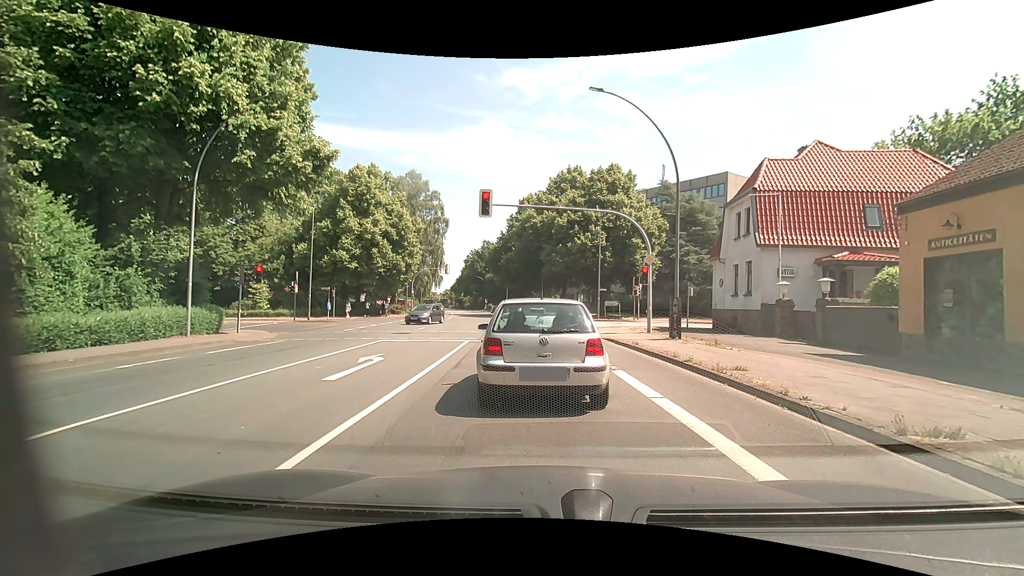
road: primary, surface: asphalt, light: Day
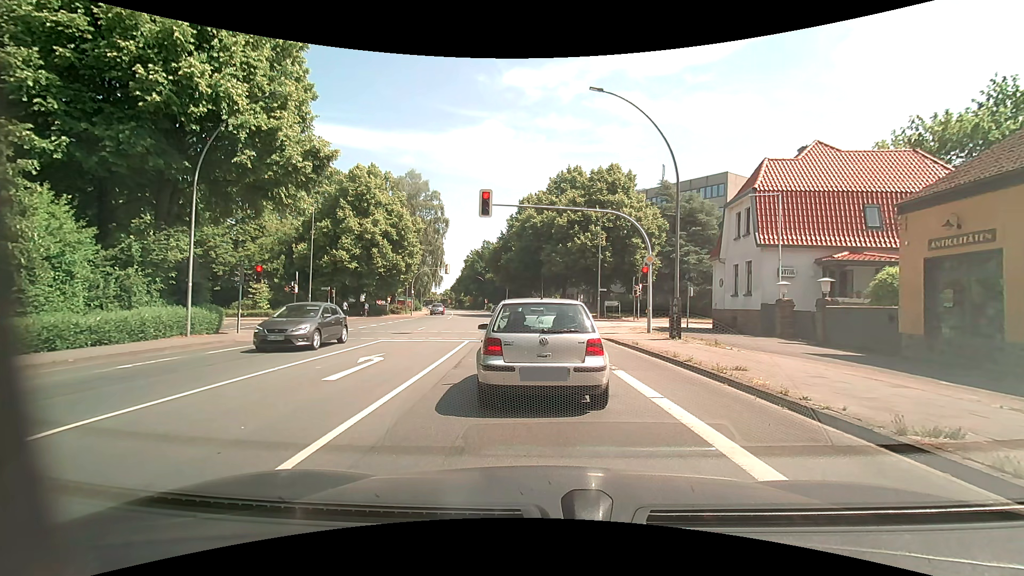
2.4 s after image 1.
(0.0, 0.0) m; 0°
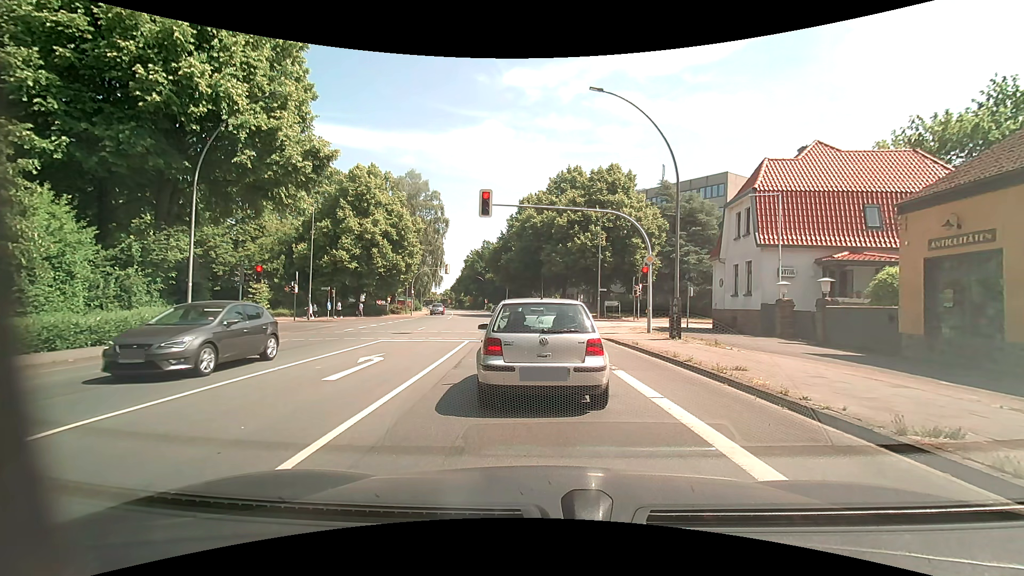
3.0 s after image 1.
(0.0, 0.0) m; 0°
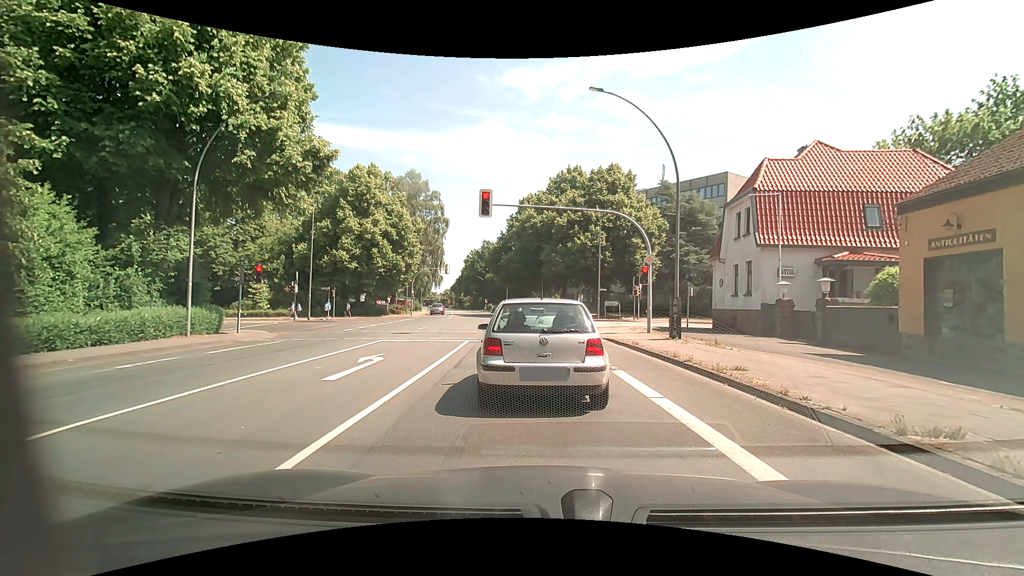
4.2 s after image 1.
(0.0, 0.0) m; 0°
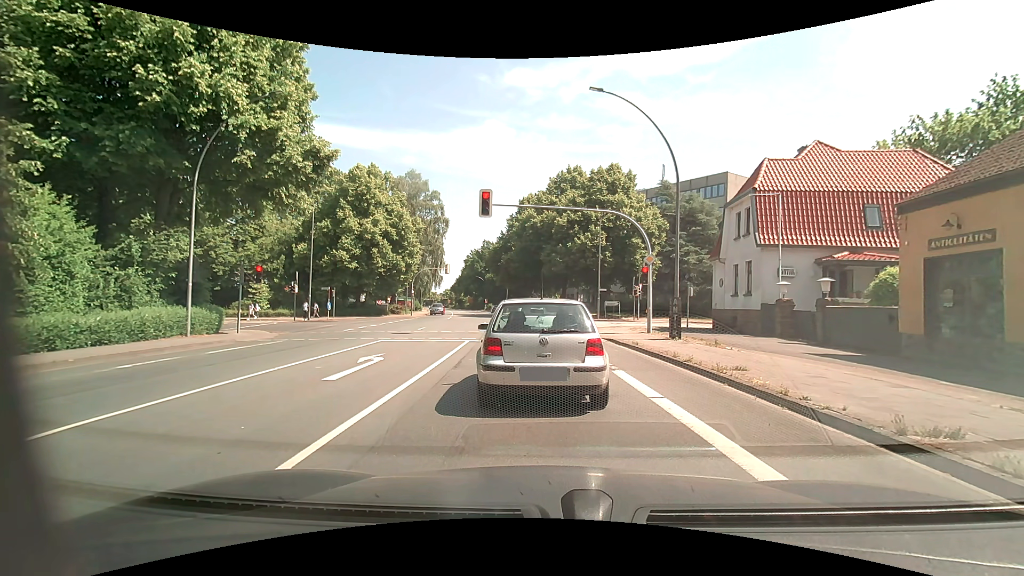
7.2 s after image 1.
(0.0, 0.0) m; 0°
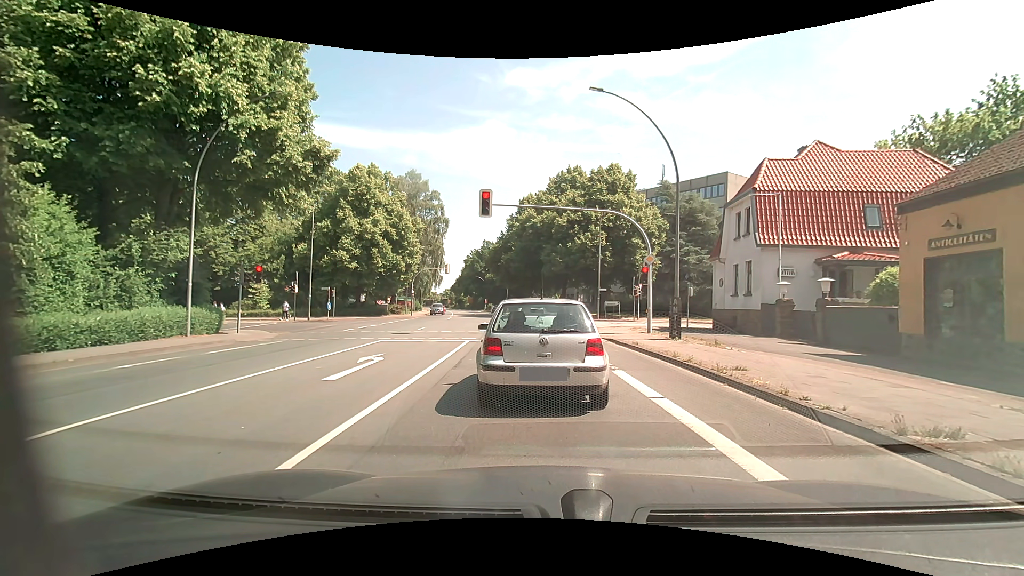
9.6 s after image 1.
(0.0, 0.0) m; 0°
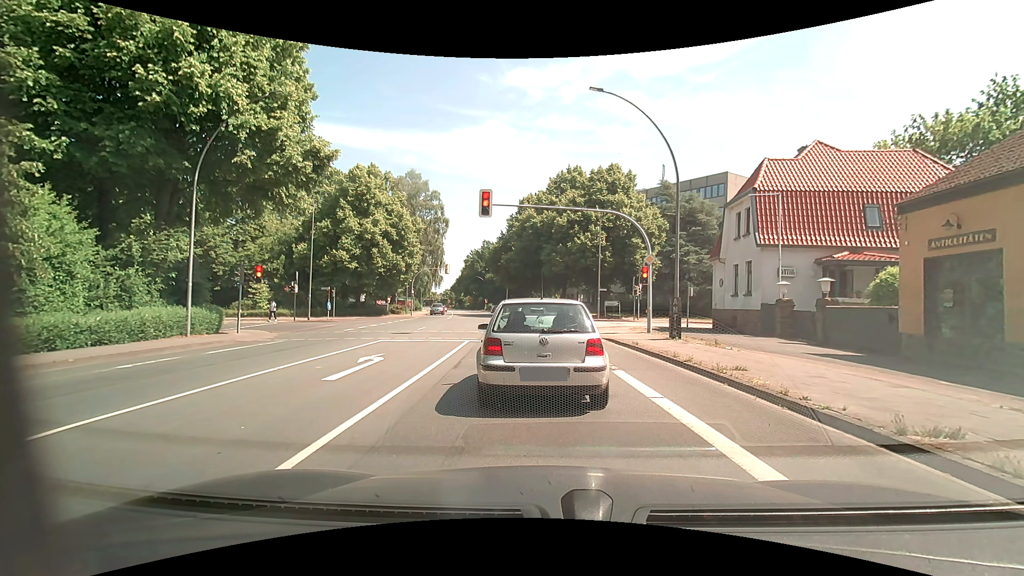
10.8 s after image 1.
(0.0, 0.0) m; 0°
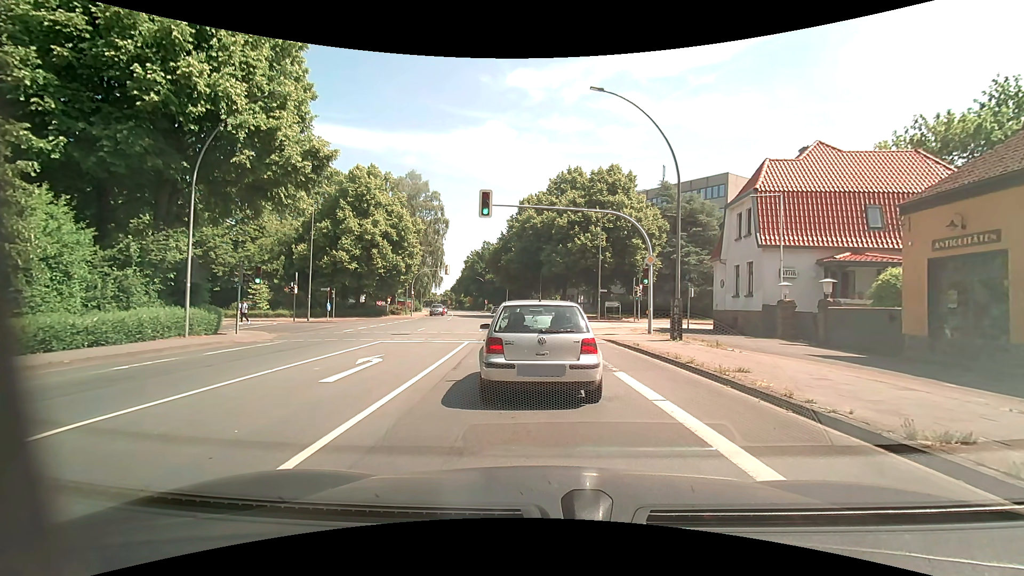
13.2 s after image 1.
(0.0, +0.1) m; 0°
(-1, +10) (-2, +20) (-3, +30) (-4, +40) (-6, +50) (-8, +59) (-10, +69) (-12, +79) (-14, +89) (-16, +98) m
